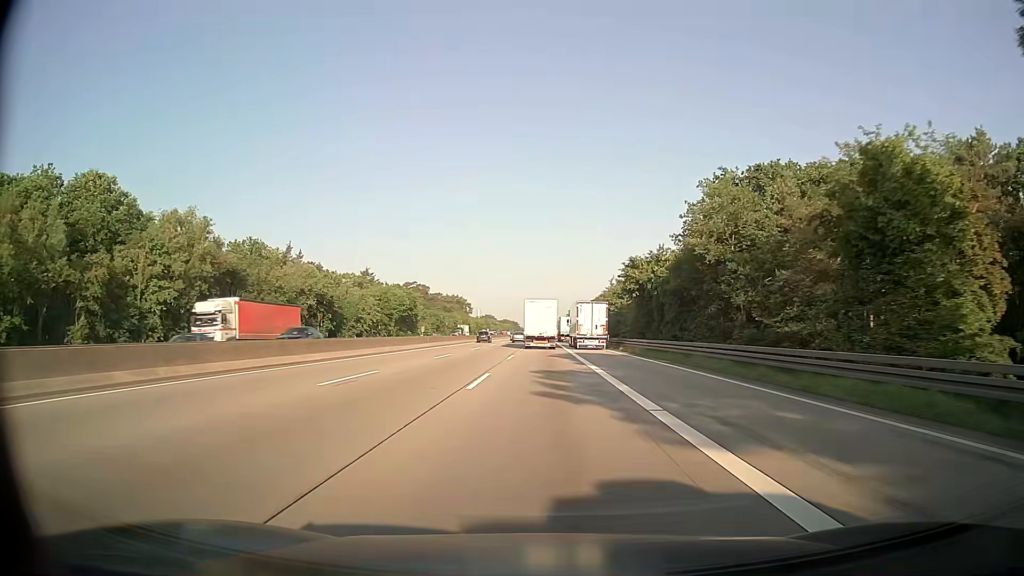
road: motorway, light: Day
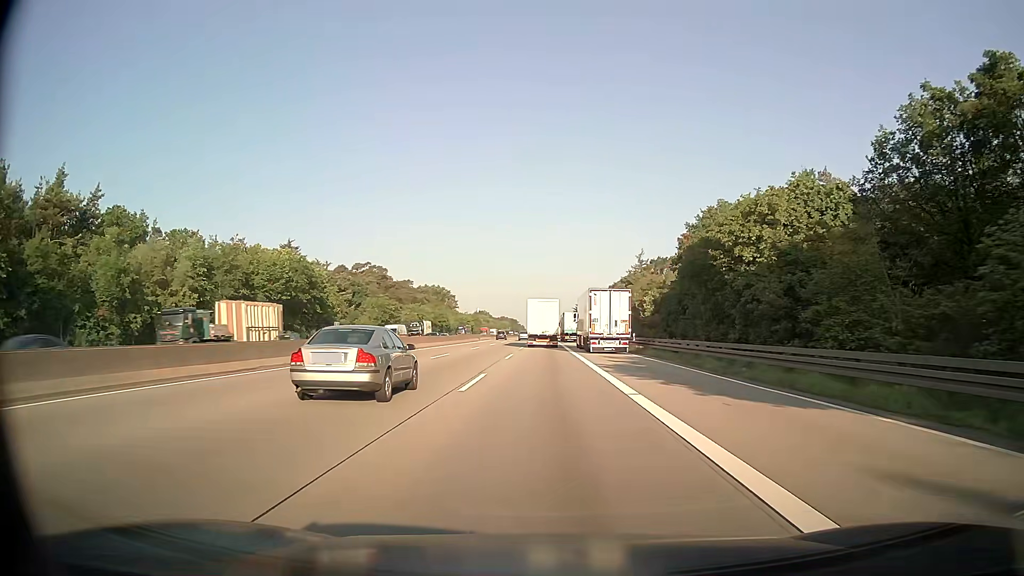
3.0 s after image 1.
(-0.4, +73.2) m; 0°
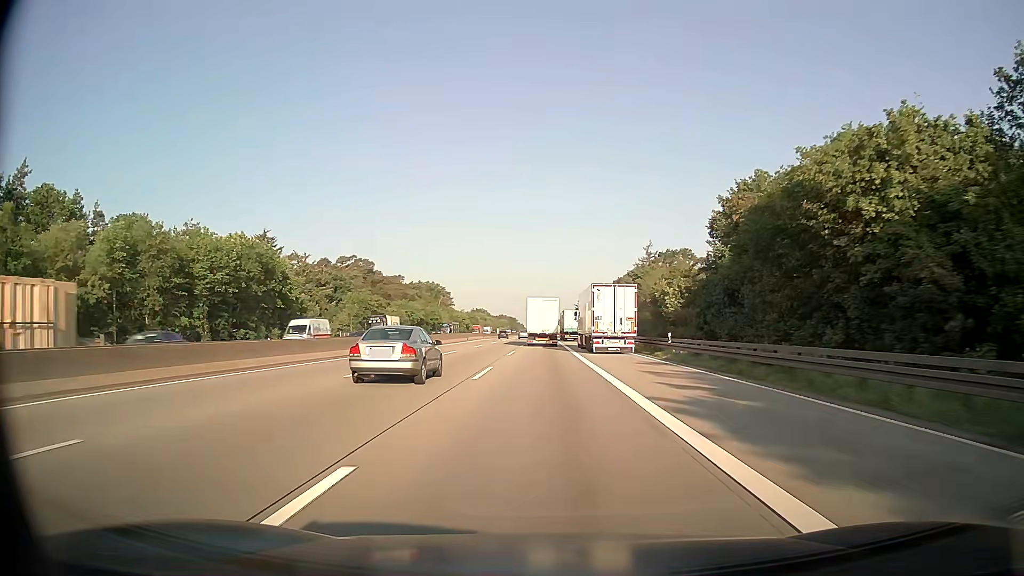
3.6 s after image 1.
(0.0, +14.7) m; 0°
(0, +10) (0, +20) (0, +30) (0, +40) (0, +50) (0, +60) (0, +70) (0, +80) (0, +90) (0, +100) m
